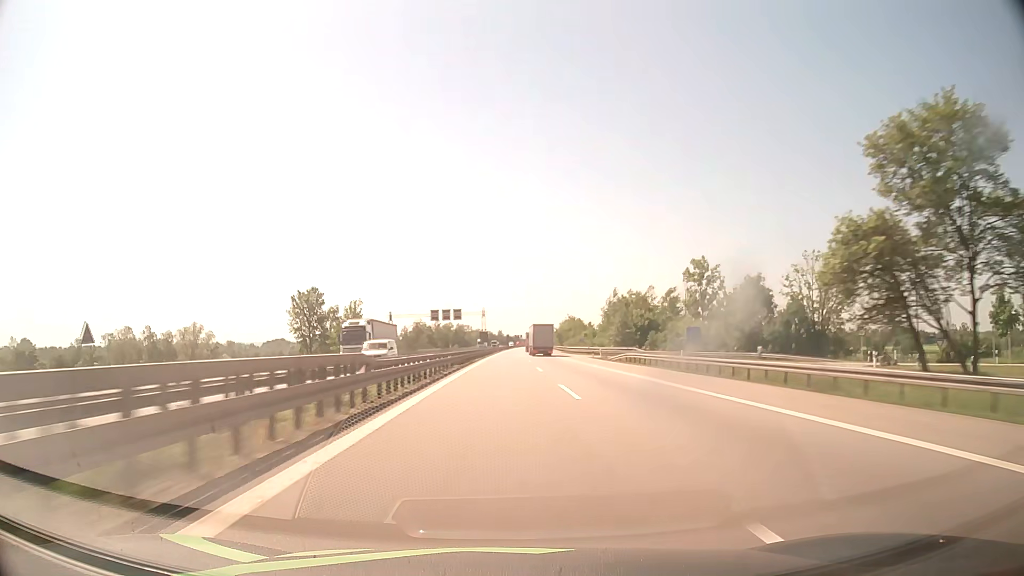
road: motorway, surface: asphalt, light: Day
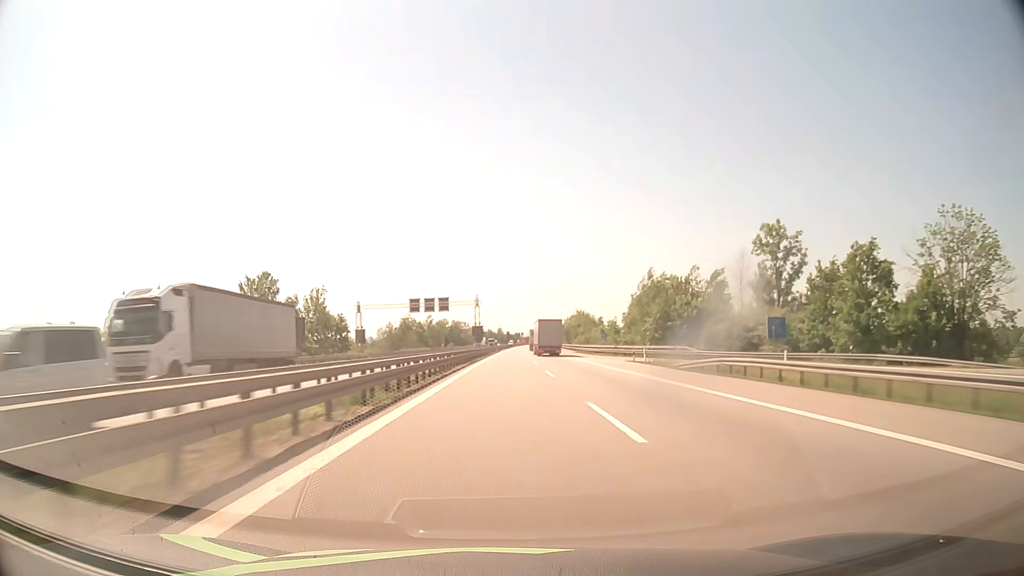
(0.0, +25.2) m; 0°
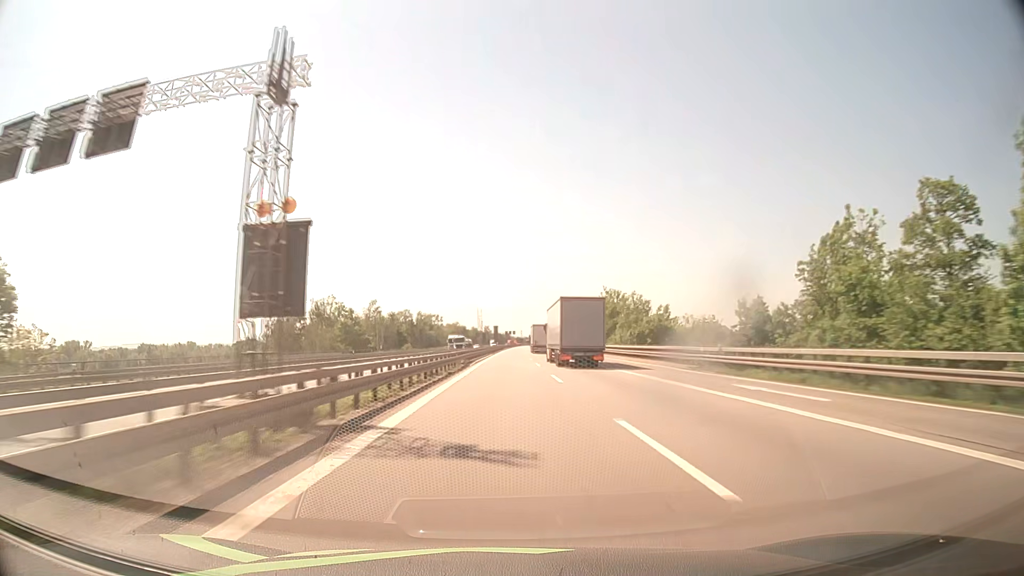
(+0.6, +75.9) m; +1°
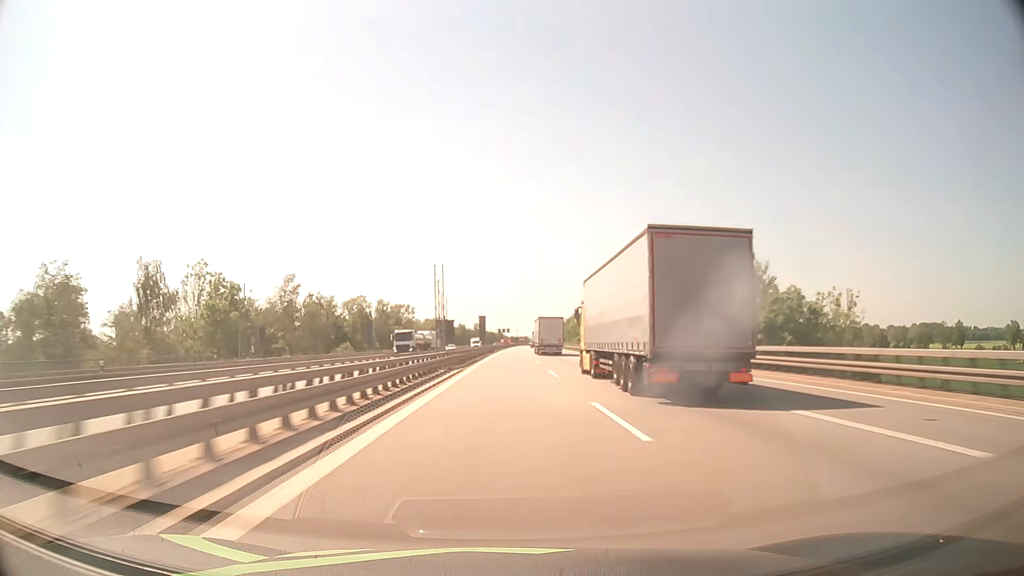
(+0.2, +50.7) m; +1°
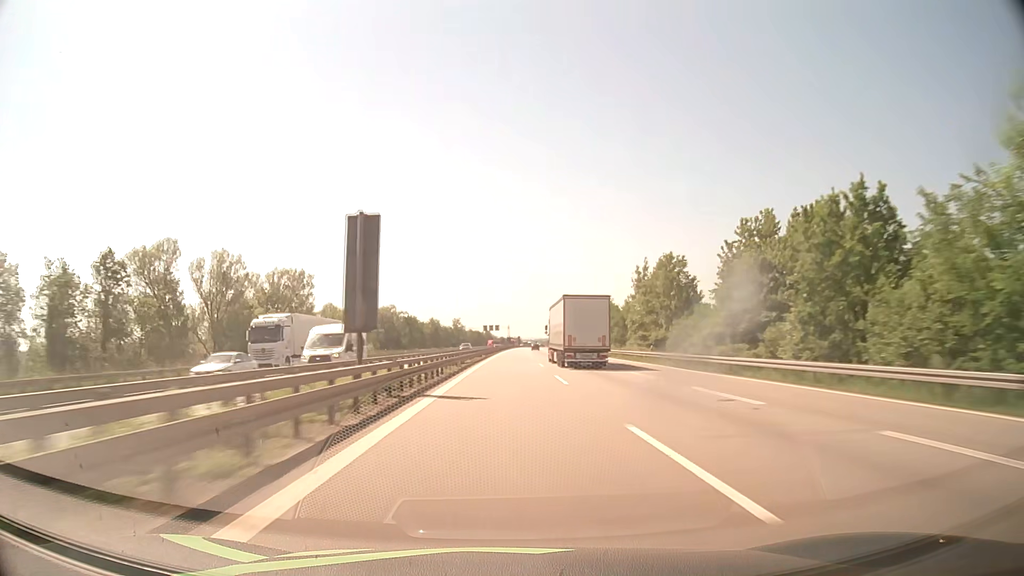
(+0.6, +76.2) m; +1°
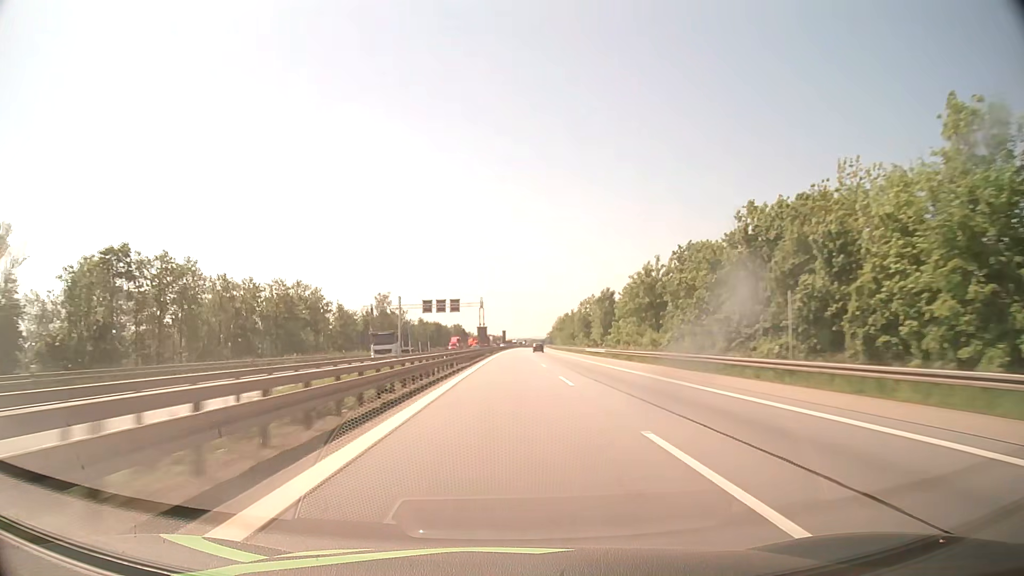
(+1.8, +126.9) m; +1°
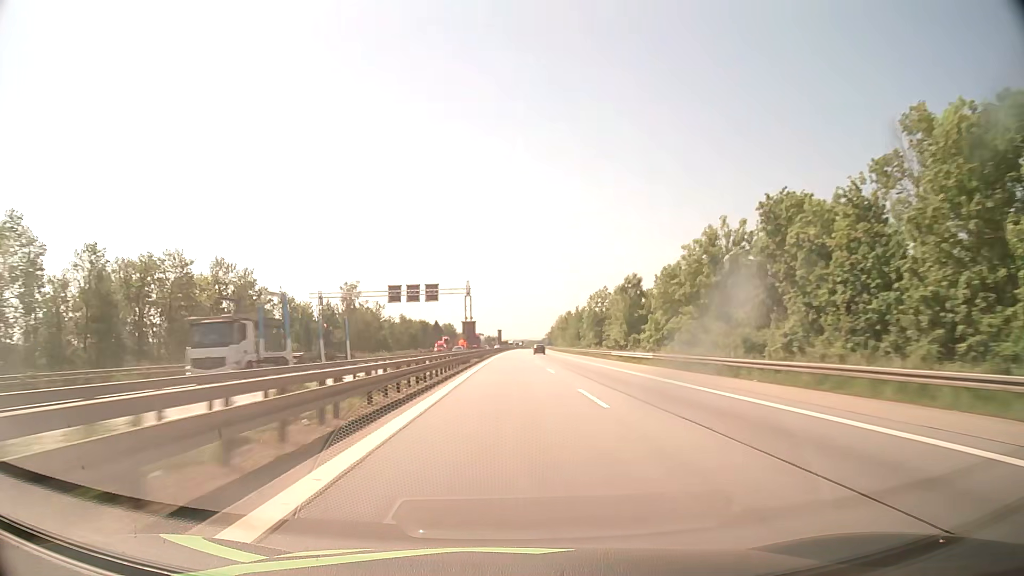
(+0.1, +25.4) m; 0°
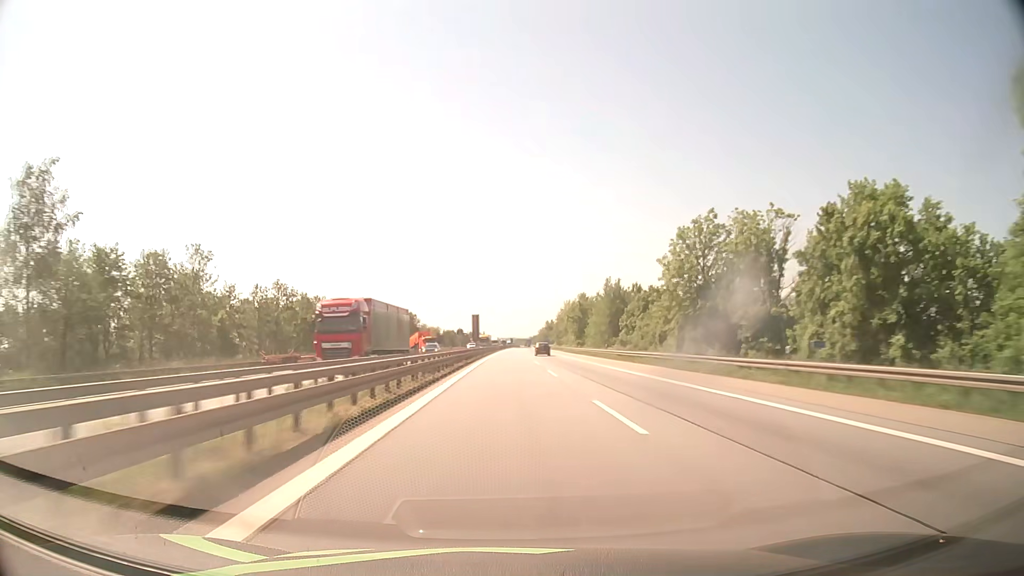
(+0.7, +76.2) m; +1°
(0, +10) (0, +20) (0, +30) (0, +40) (0, +50) (0, +60) (0, +70) (+1, +80) (+1, +90) (+1, +100) m
